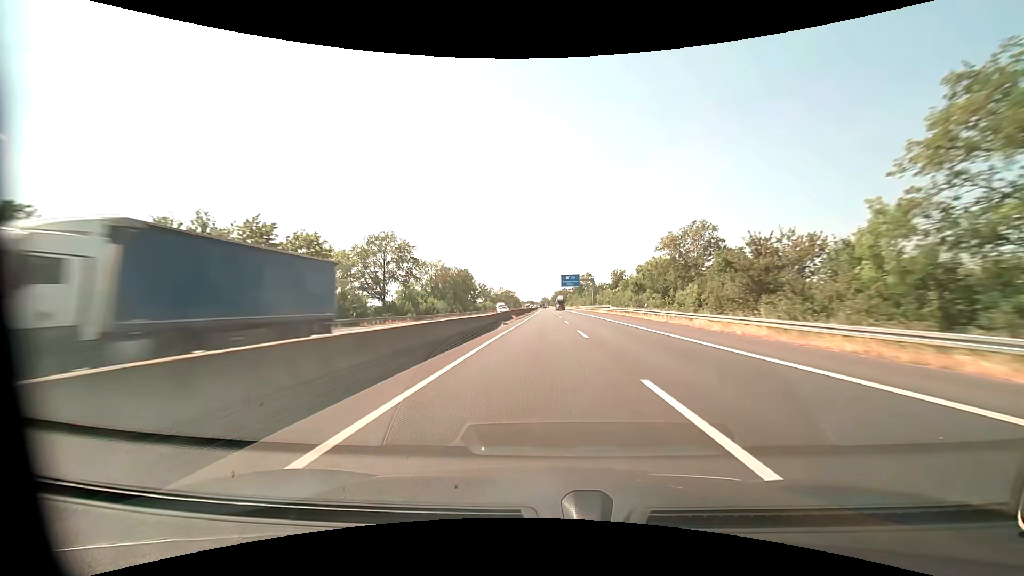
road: motorway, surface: asphalt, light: Day
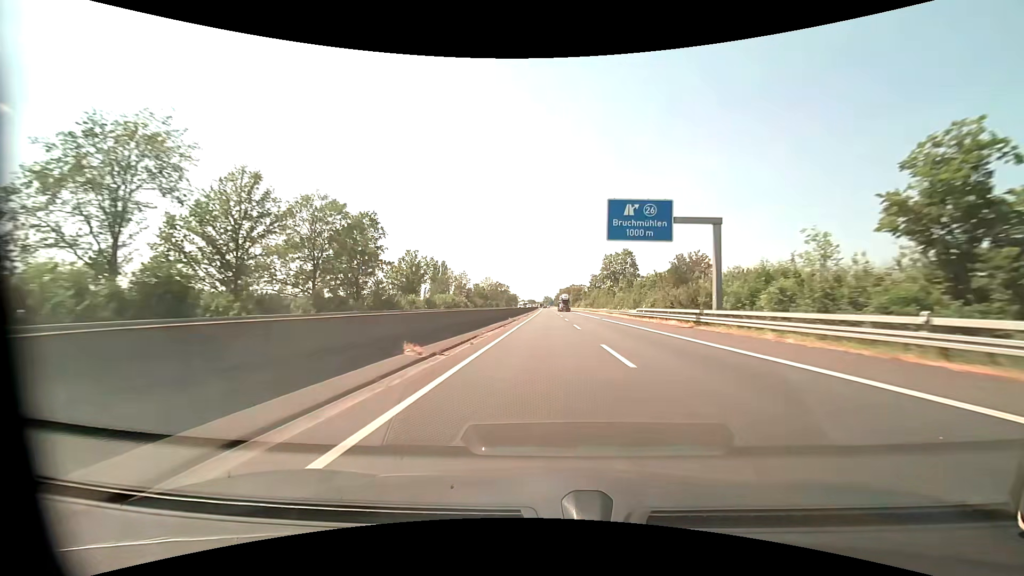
(0.0, +82.7) m; 0°
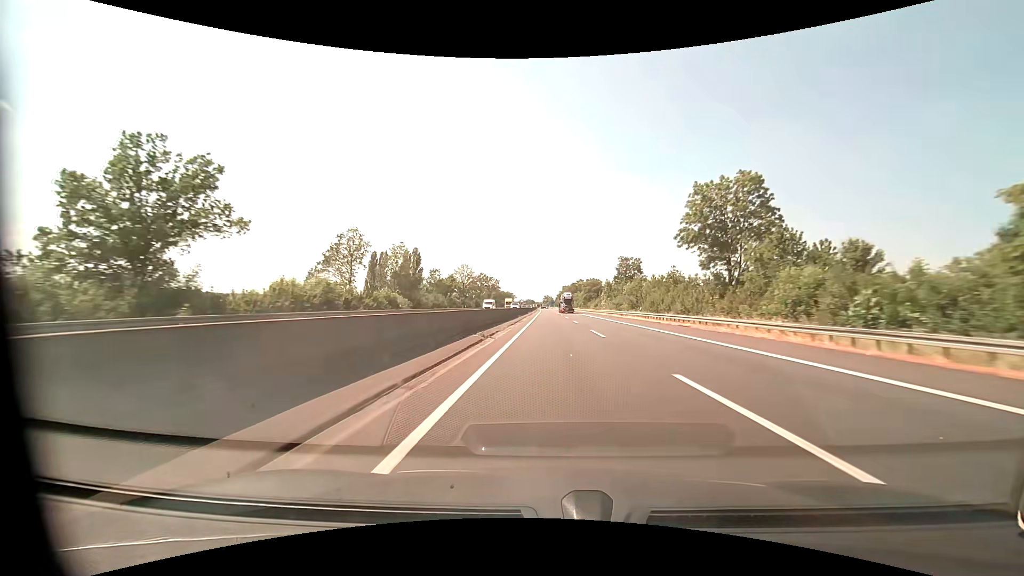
(-0.4, +62.1) m; 0°
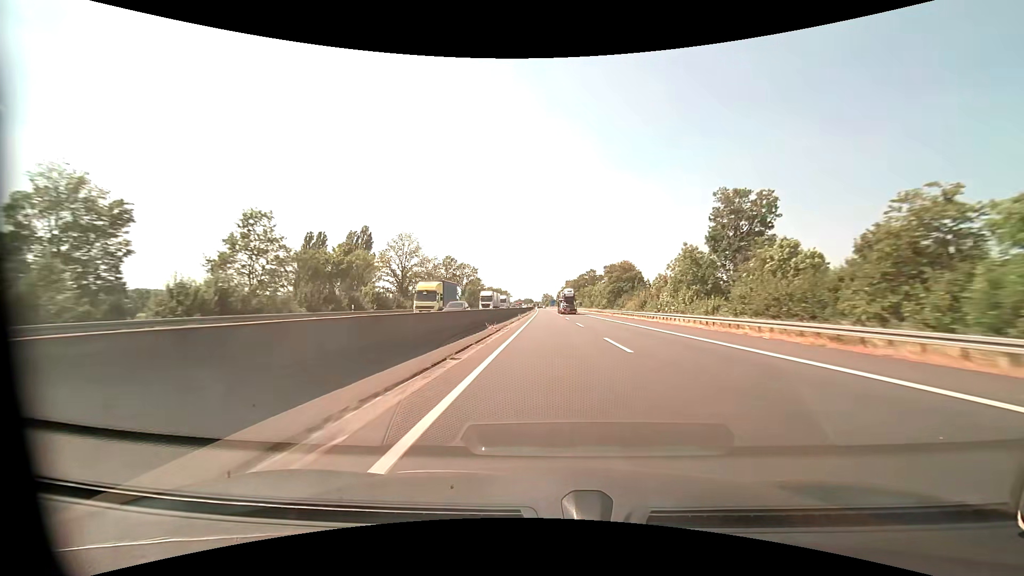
(+0.3, +62.2) m; 0°
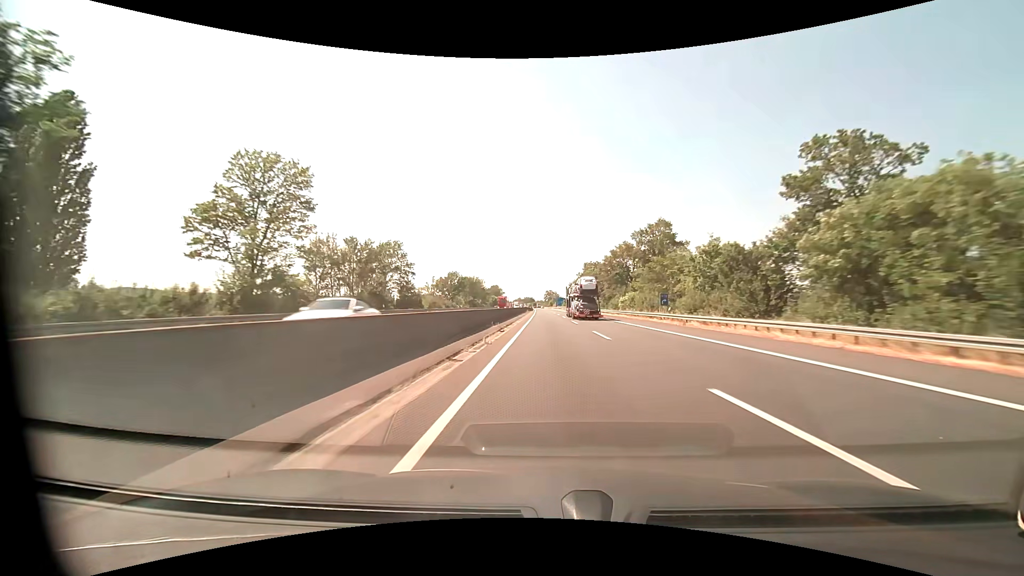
(-0.3, +103.7) m; 0°
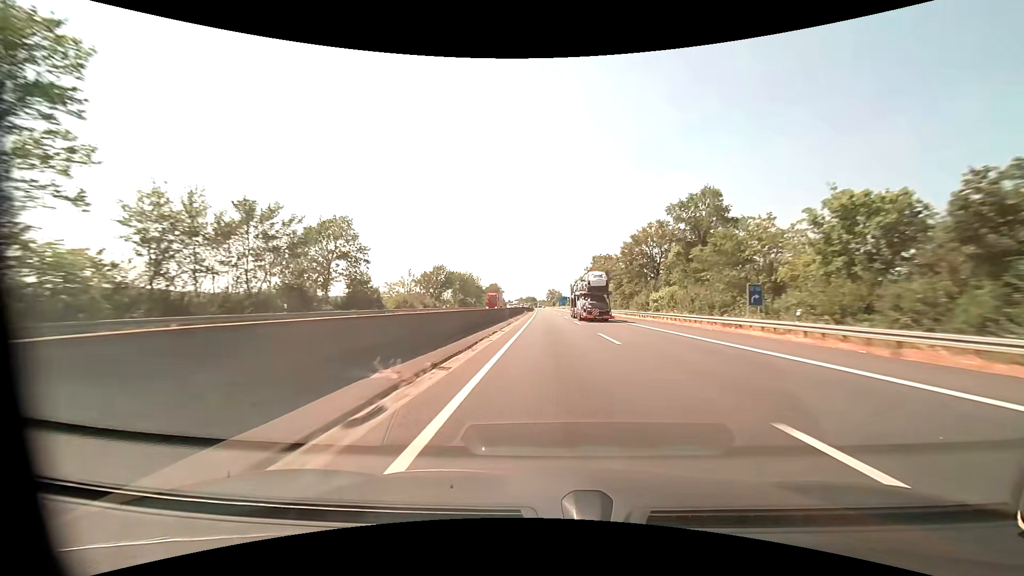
(0.0, +20.7) m; 0°
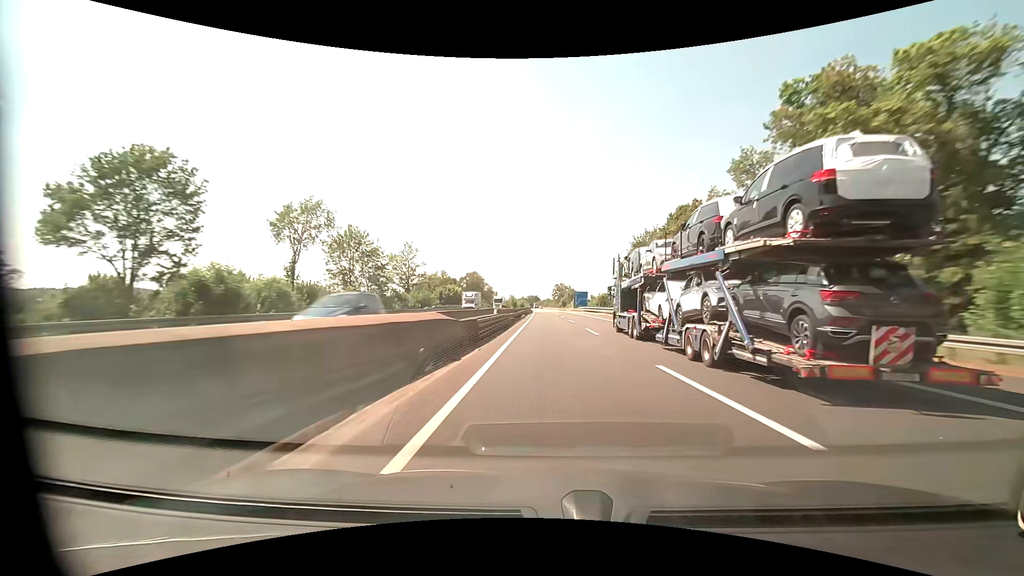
(-0.7, +103.7) m; -1°
(0, +10) (0, +20) (0, +30) (0, +40) (0, +50) (0, +60) (0, +70) (0, +80) (-1, +90) (-1, +100) m
